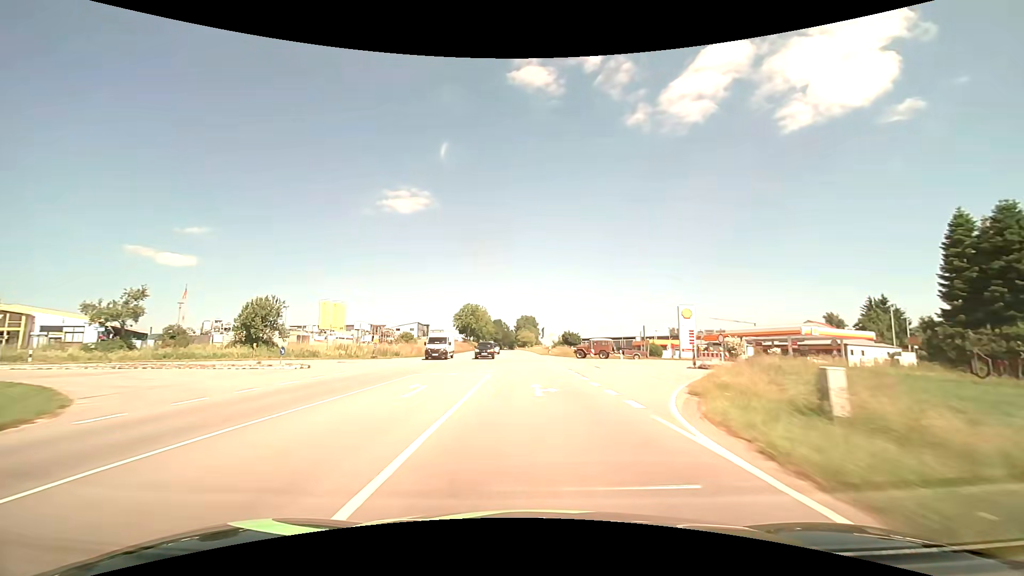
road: secondary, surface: asphalt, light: Day
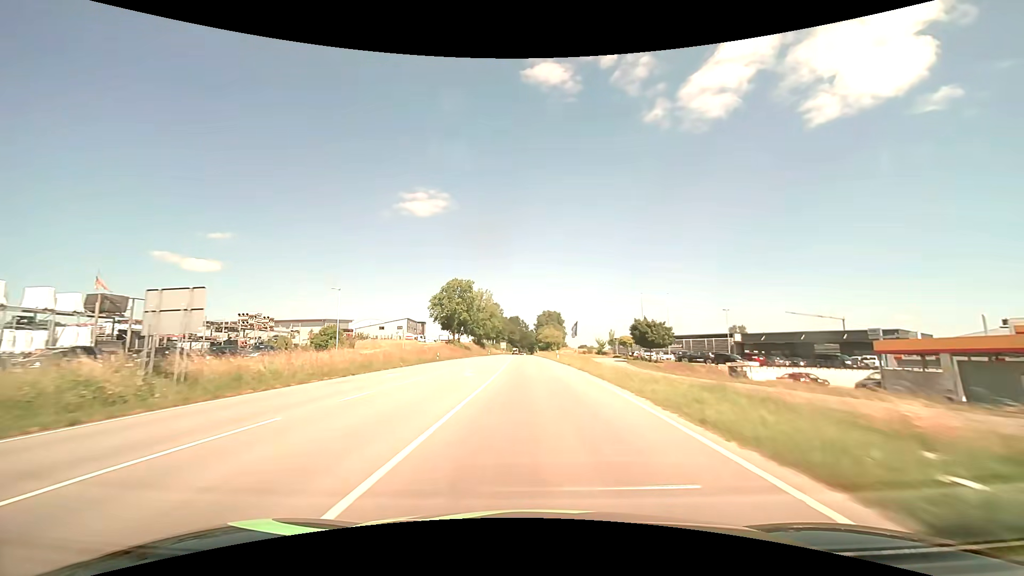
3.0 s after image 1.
(-1.4, +61.2) m; -2°
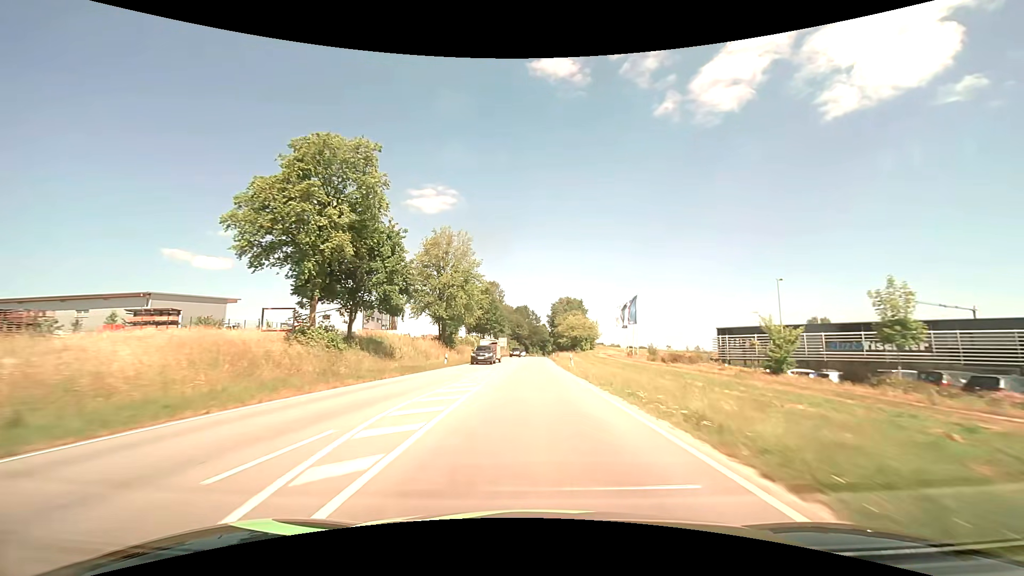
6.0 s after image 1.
(-0.9, +61.8) m; -1°
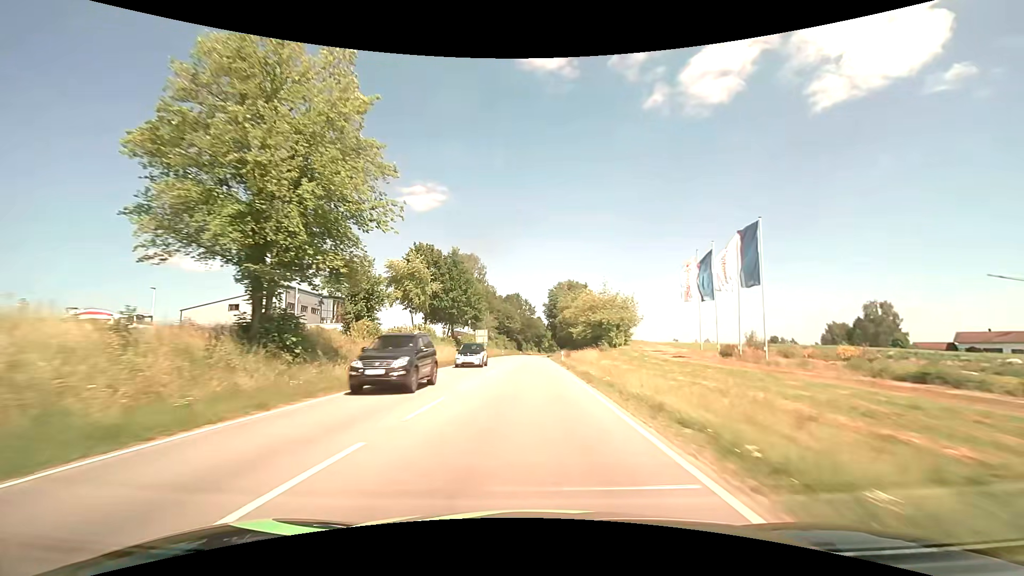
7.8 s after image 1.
(+0.3, +38.1) m; +1°
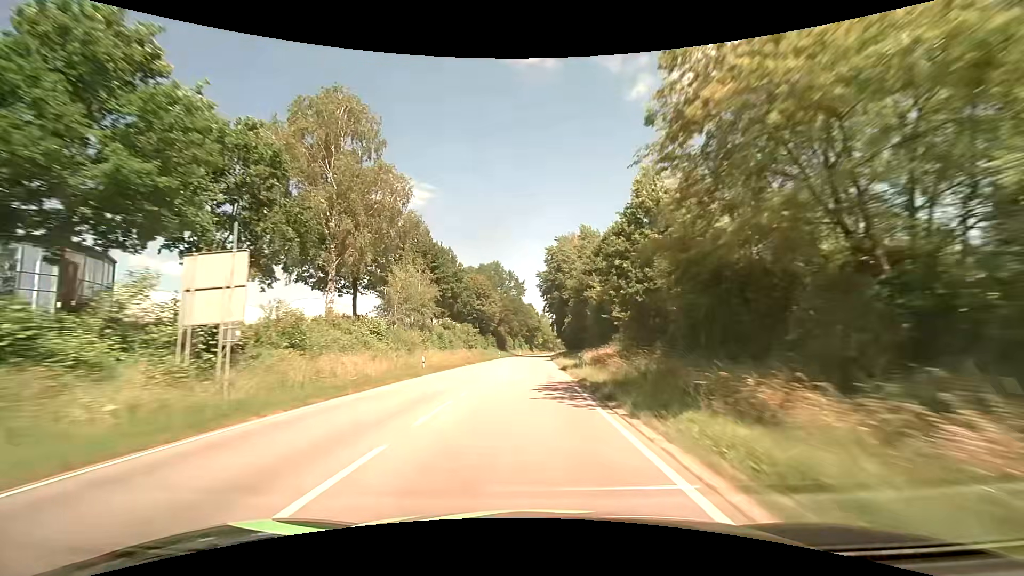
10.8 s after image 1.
(+0.6, +66.0) m; +1°
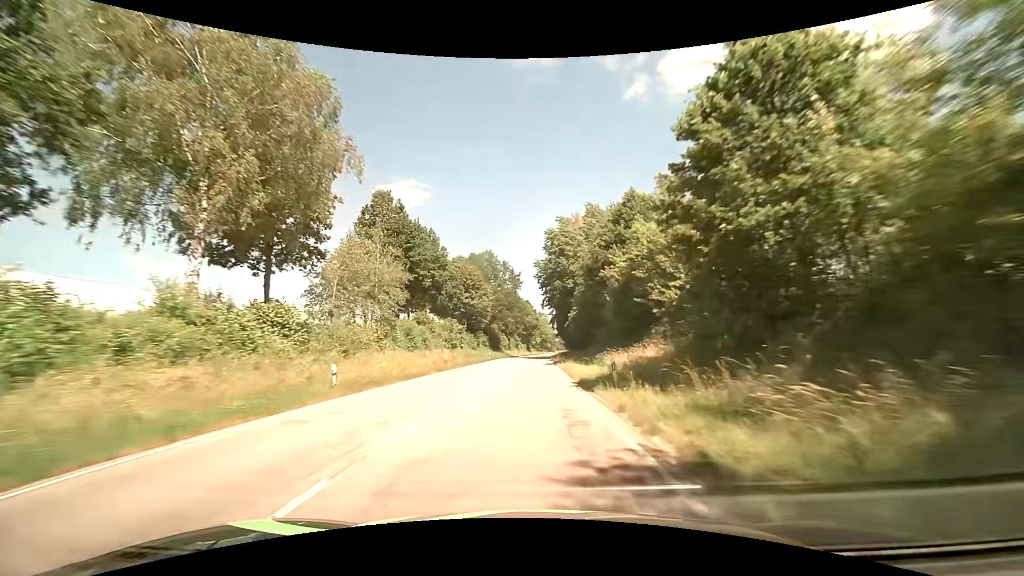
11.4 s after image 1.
(+0.1, +13.6) m; 0°
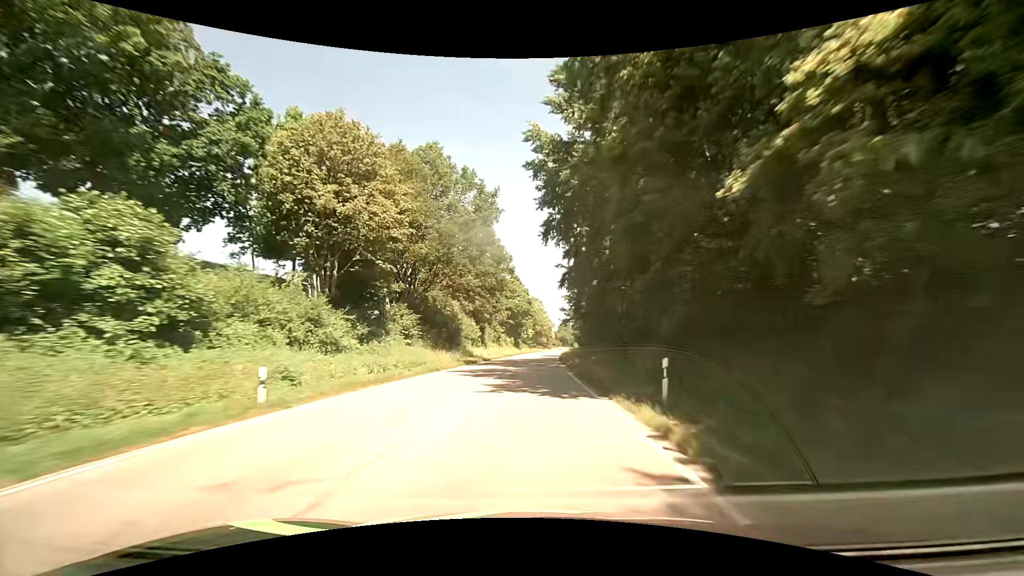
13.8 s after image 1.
(+0.3, +55.7) m; +1°
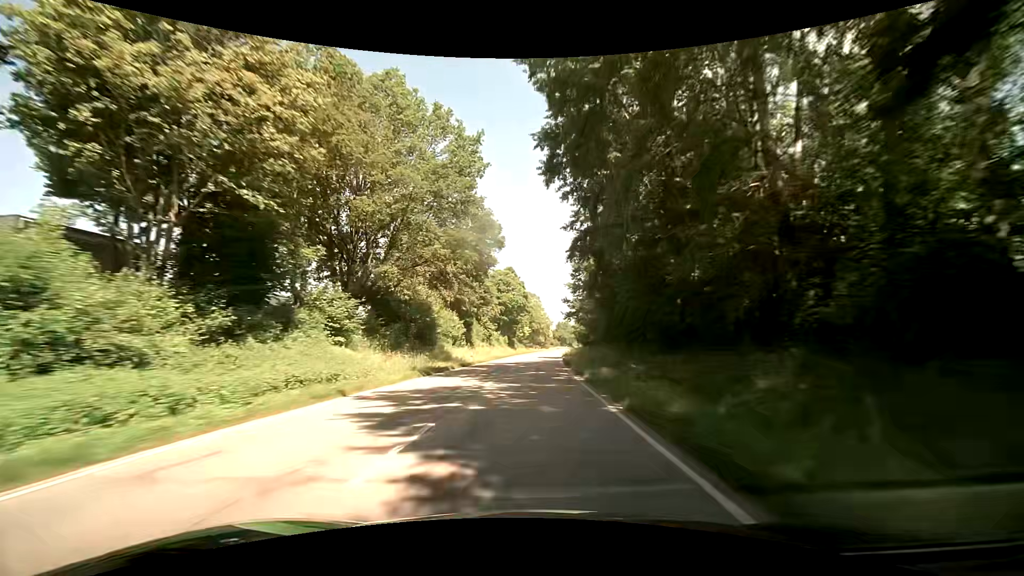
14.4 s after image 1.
(+0.1, +14.2) m; 0°
(0, +10) (0, +20) (0, +30) (0, +40) (+1, +50) (+1, +60) (+2, +70) (+2, +80) (+3, +90) (+4, +100) m
